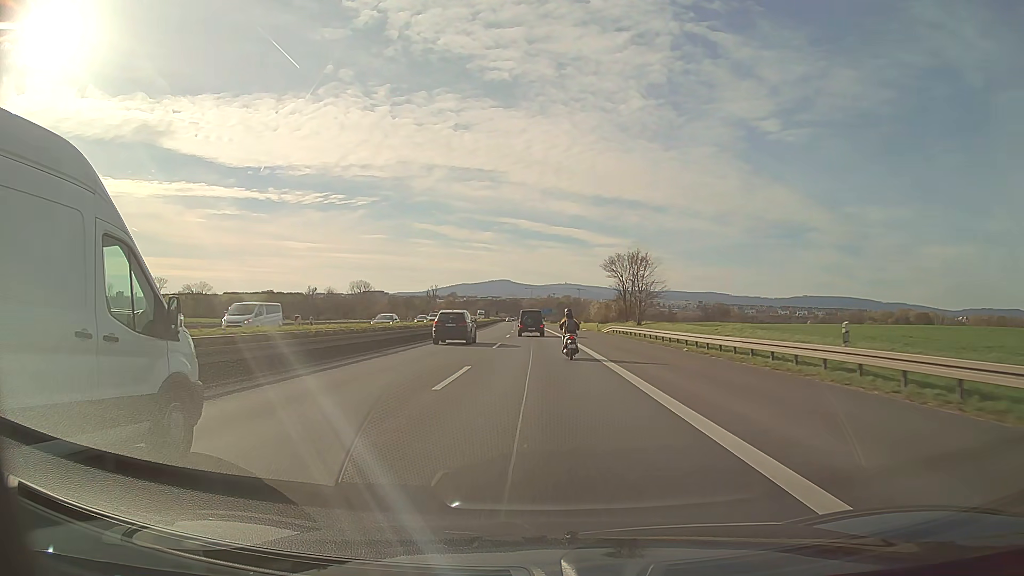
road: motorway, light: Day
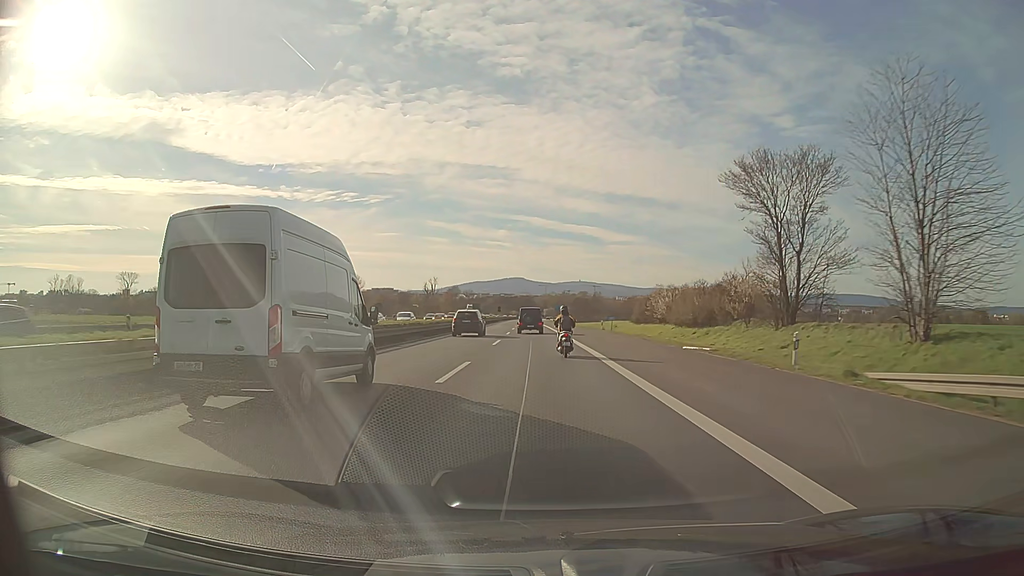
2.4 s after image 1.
(-0.6, +53.4) m; -1°
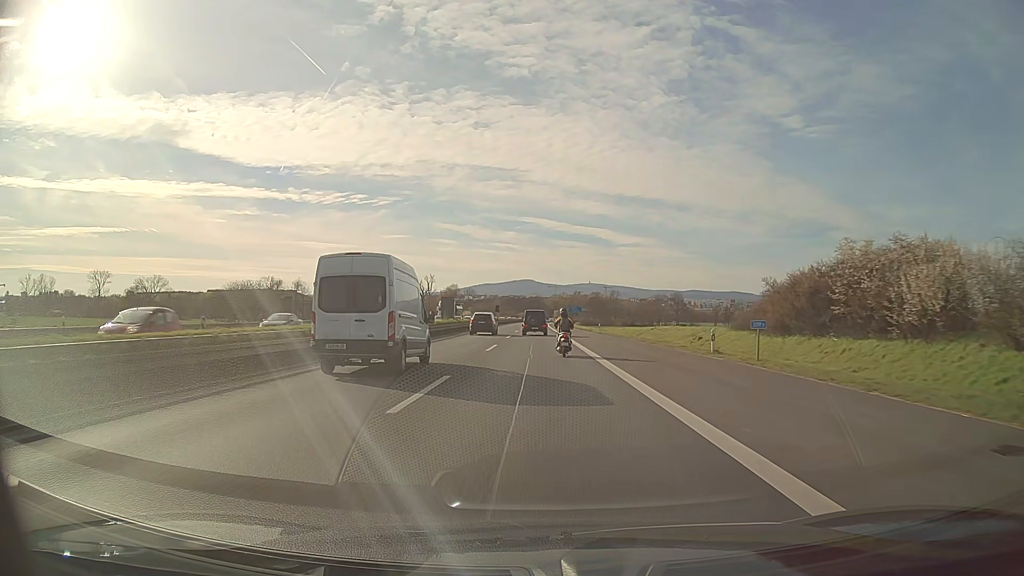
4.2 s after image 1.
(-0.3, +40.3) m; -1°
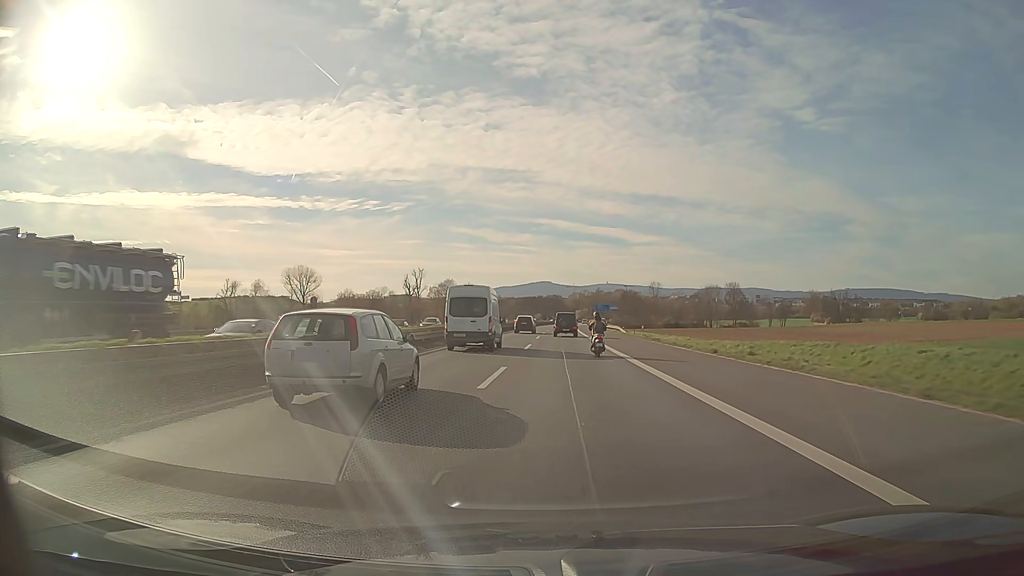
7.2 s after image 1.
(-0.9, +68.4) m; -1°
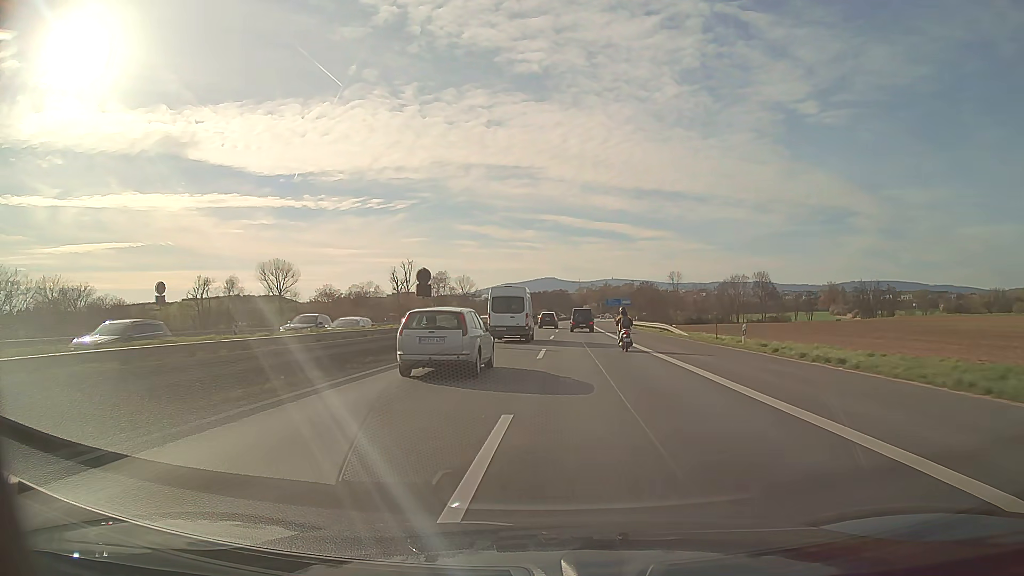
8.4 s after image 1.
(-0.1, +28.4) m; 0°
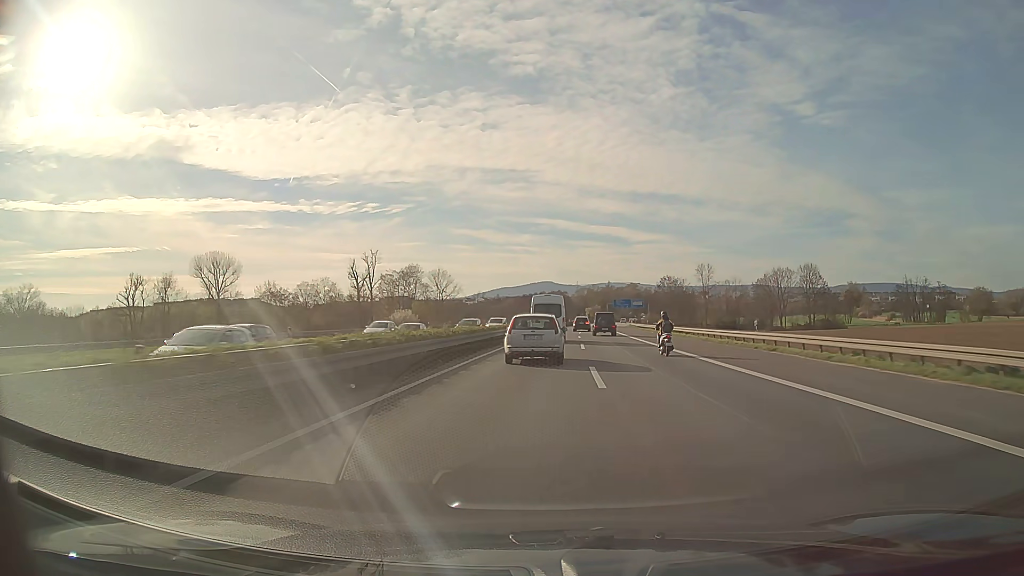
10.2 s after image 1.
(-0.2, +44.2) m; 0°
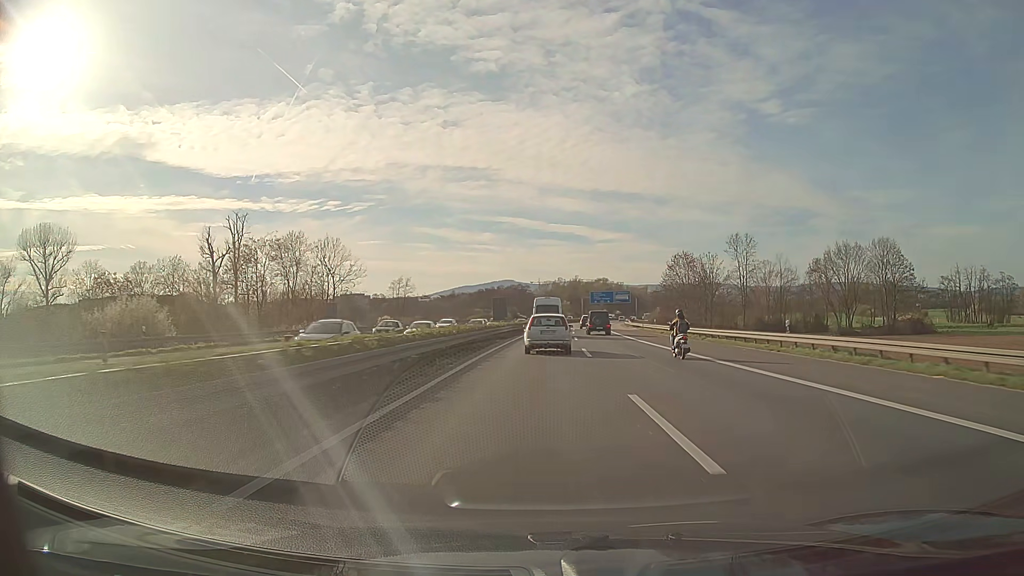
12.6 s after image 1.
(+1.8, +61.8) m; +3°
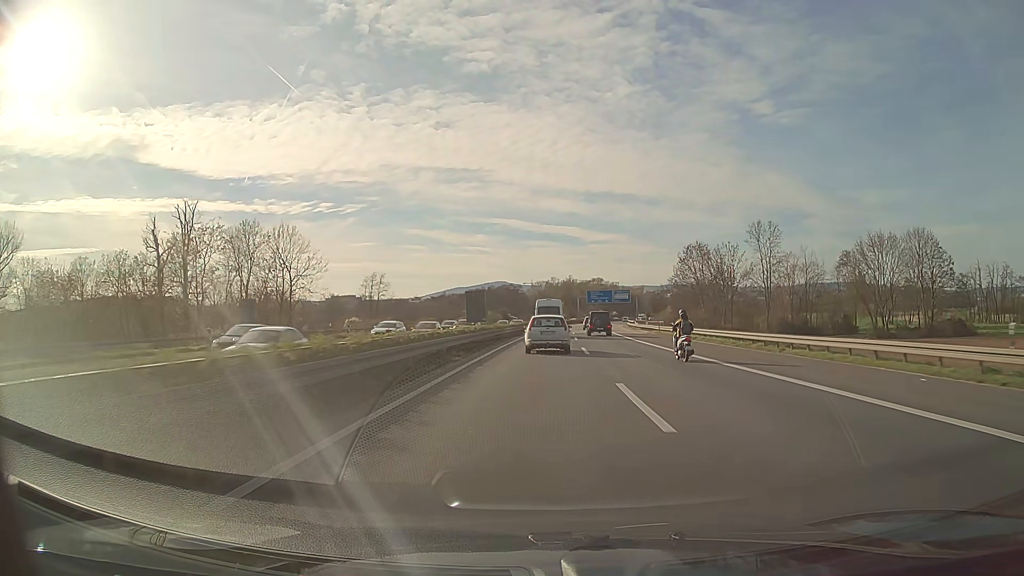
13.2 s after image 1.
(+0.1, +16.0) m; +1°
(0, +10) (0, +20) (0, +30) (+1, +40) (+1, +50) (+1, +60) (+2, +70) (+2, +80) (+3, +90) (+4, +100) m
